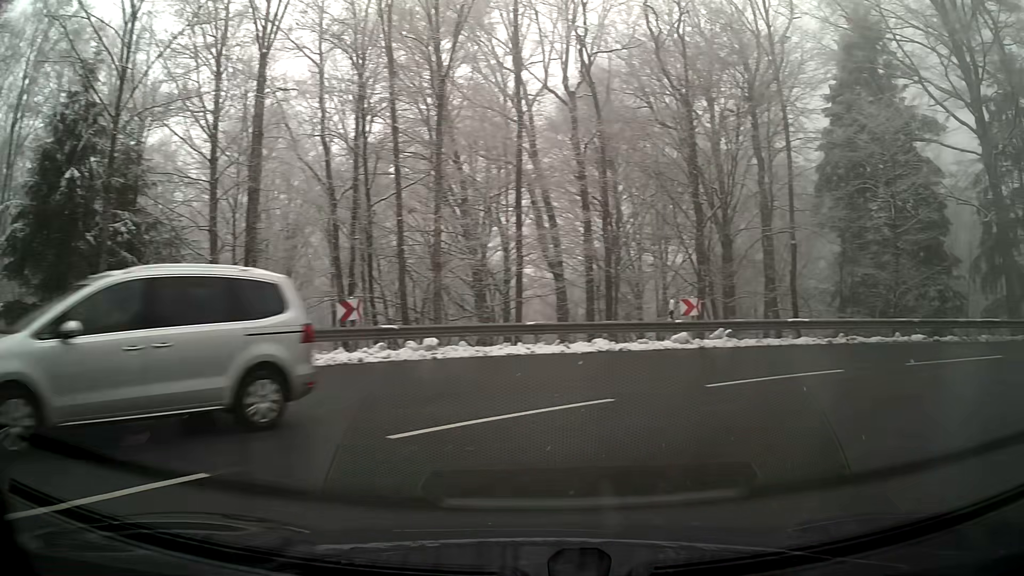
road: primary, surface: asphalt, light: Day
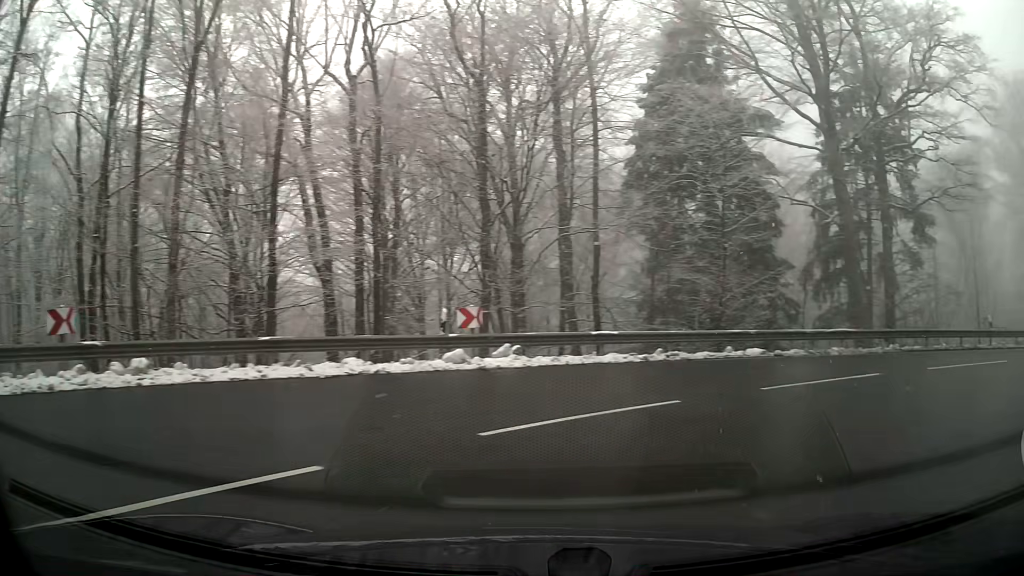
(+0.6, +3.8) m; +18°
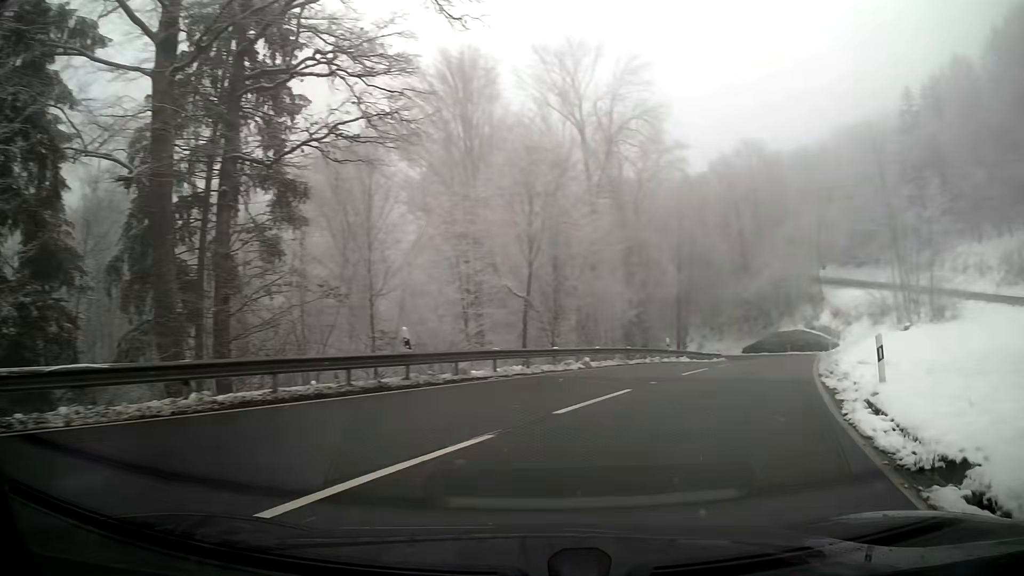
(+5.6, +10.7) m; +50°
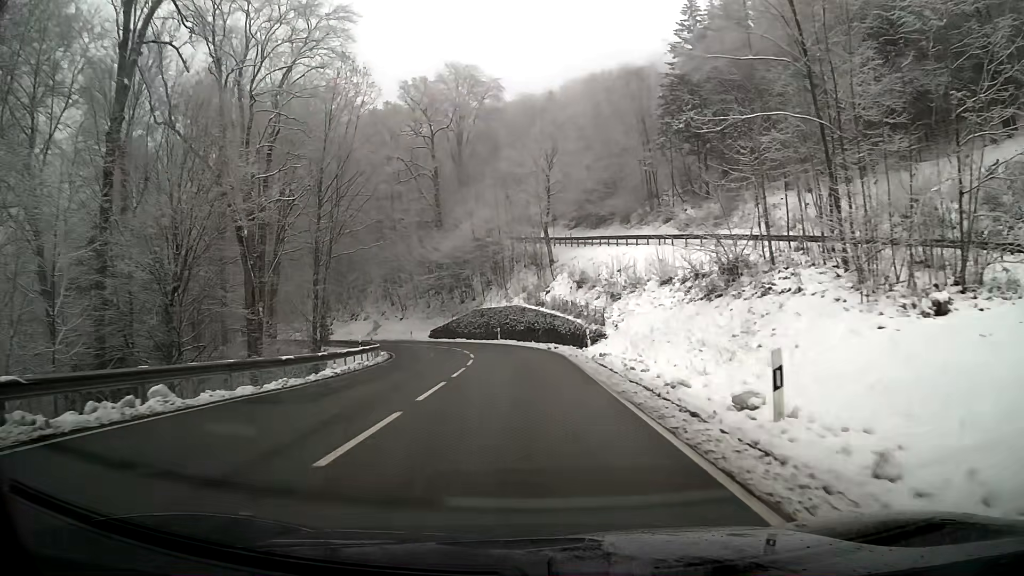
(+8.9, +29.7) m; +21°
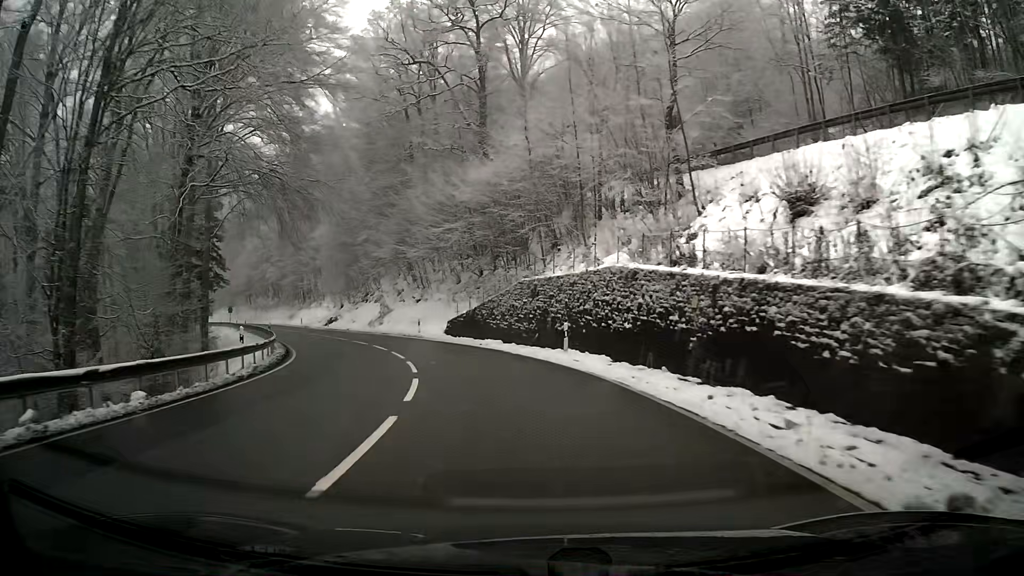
(-1.6, +32.0) m; -9°
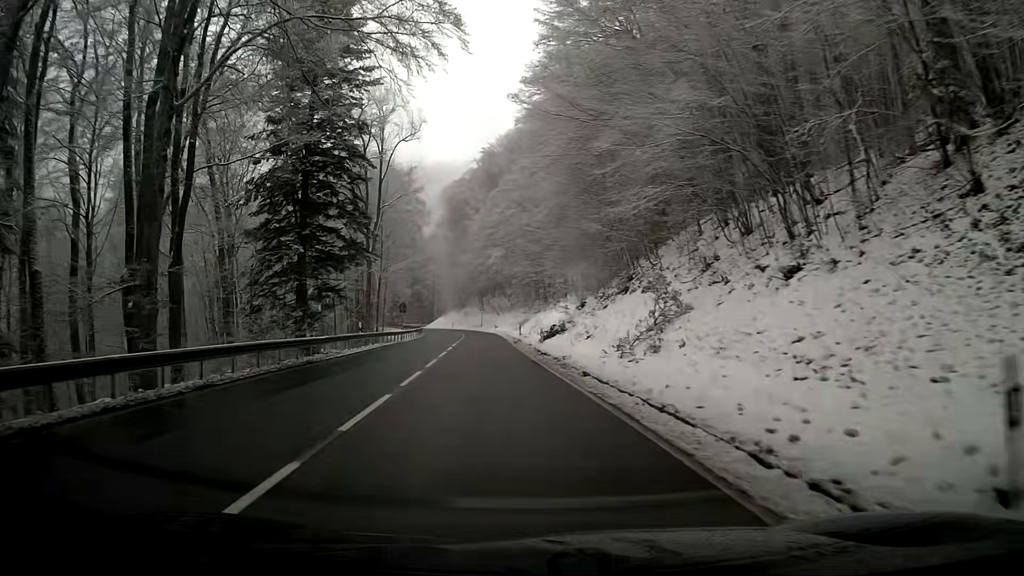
(-7.6, +39.4) m; -23°
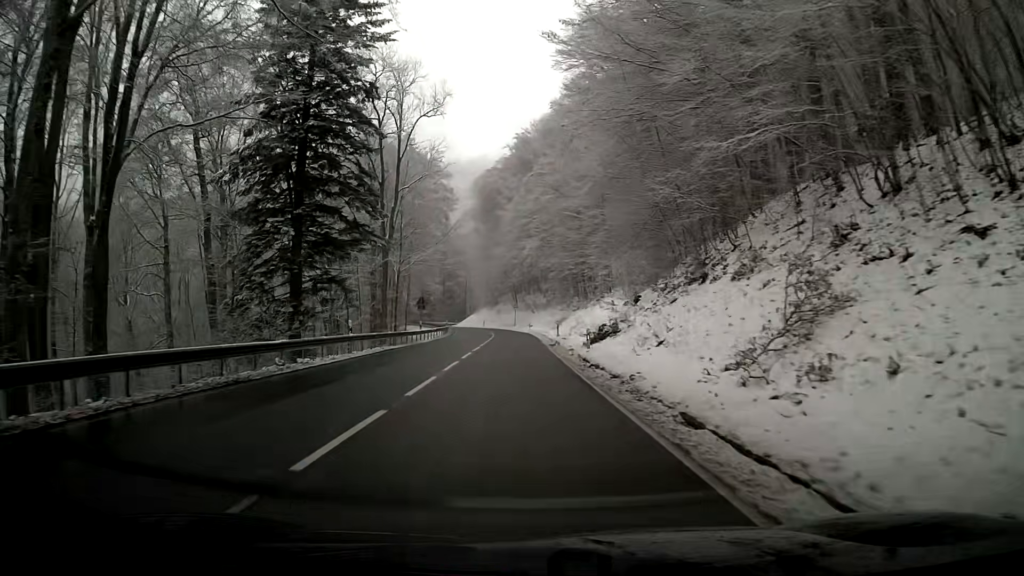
(-0.1, +8.4) m; -1°
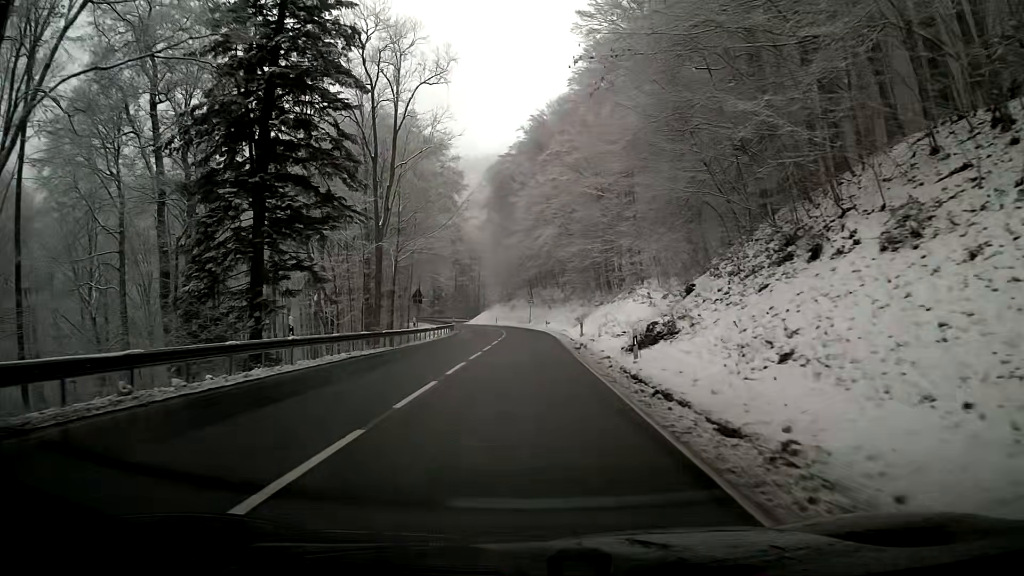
(-0.1, +8.4) m; -1°
